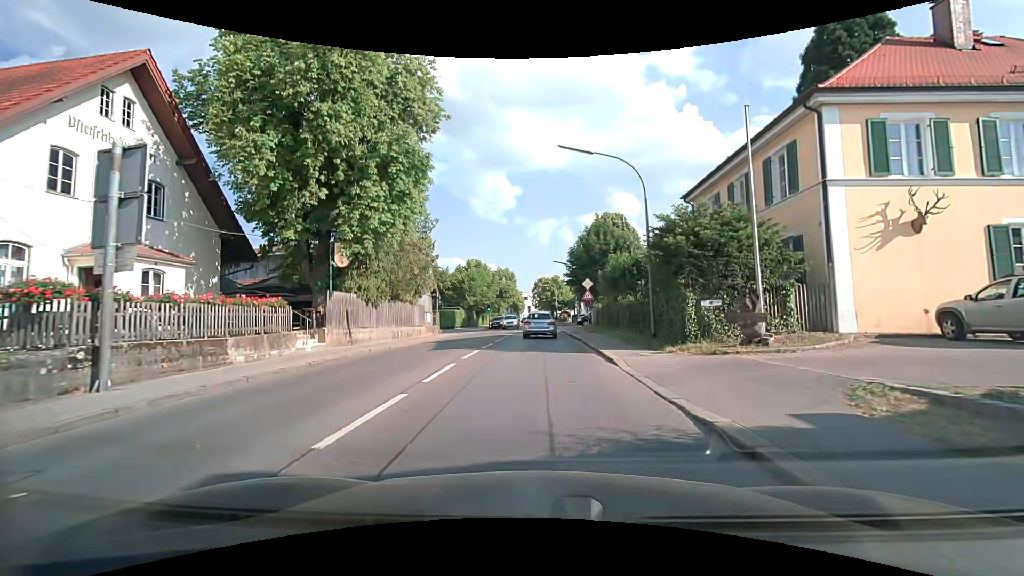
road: tertiary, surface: asphalt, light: Day
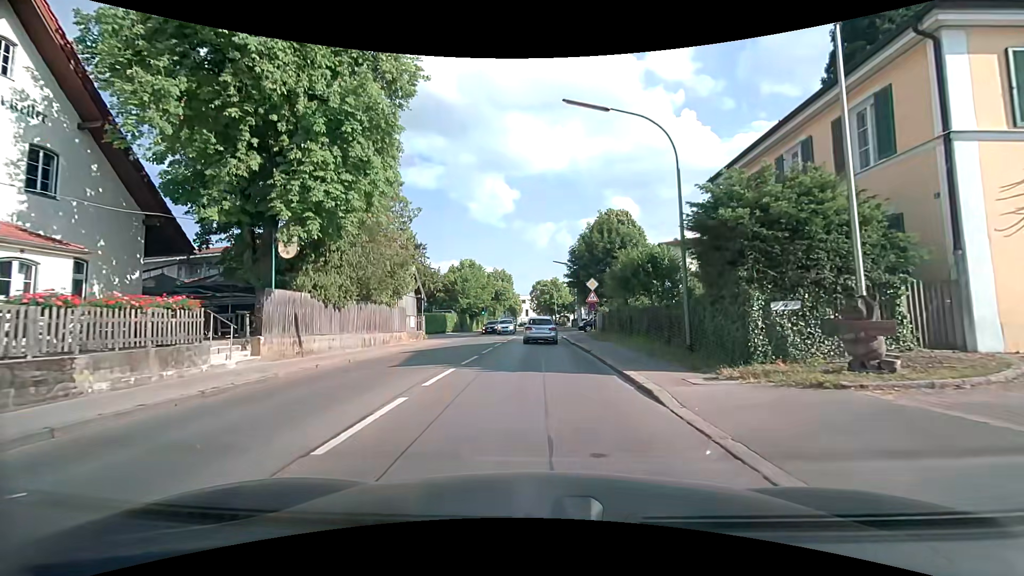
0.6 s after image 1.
(0.0, +4.6) m; +1°
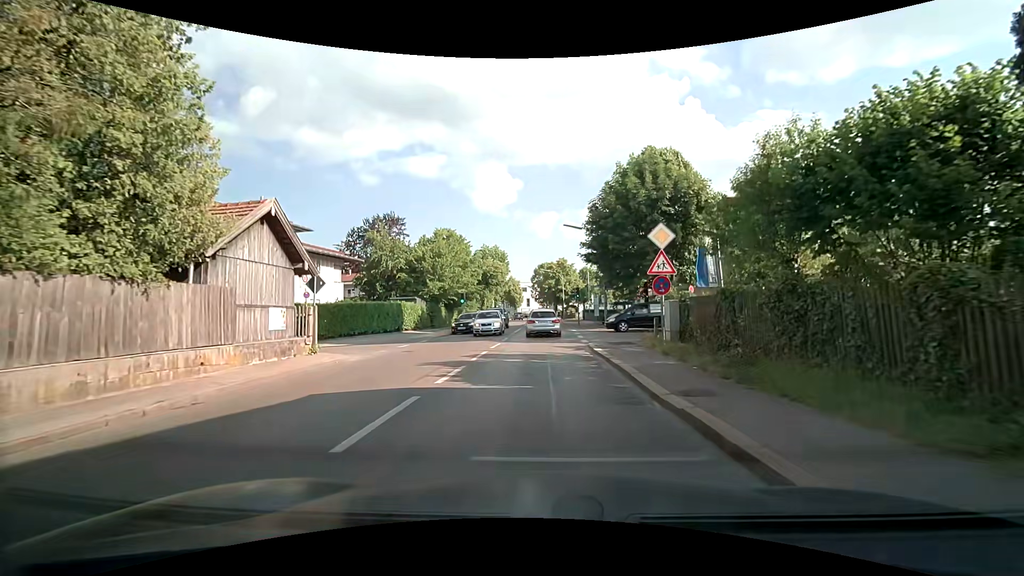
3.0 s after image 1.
(-0.1, +18.1) m; -1°
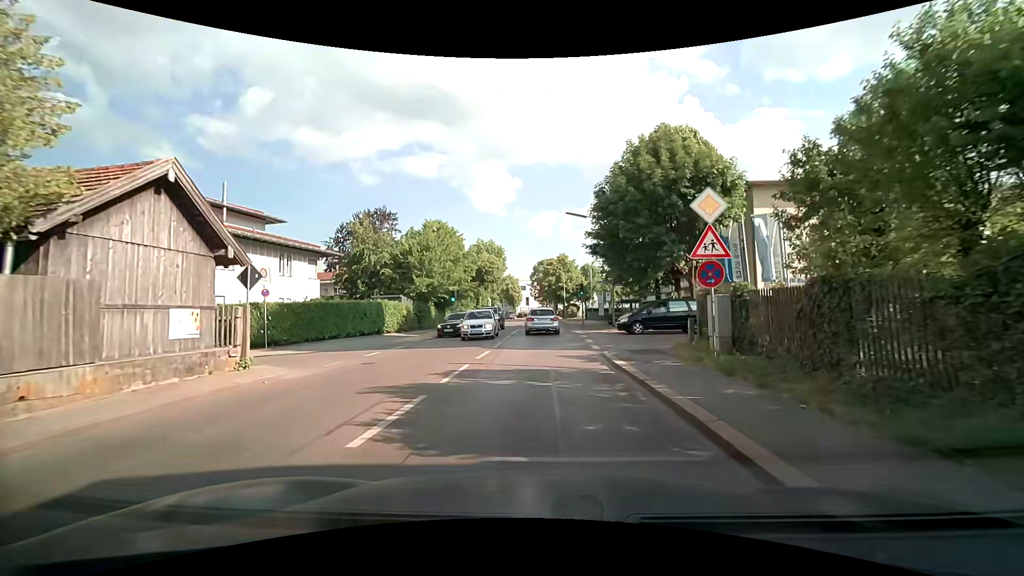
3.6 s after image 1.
(0.0, +4.3) m; 0°
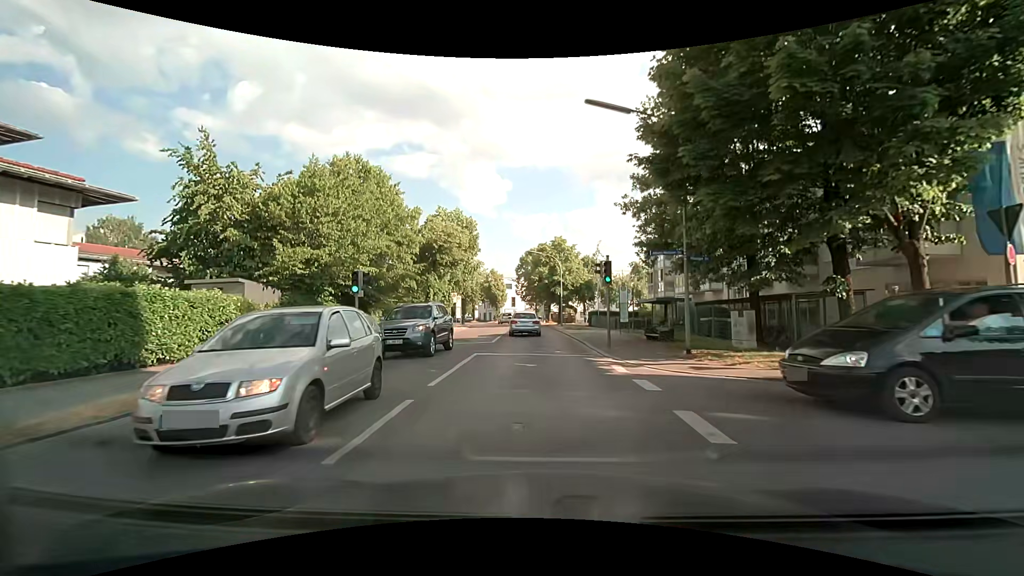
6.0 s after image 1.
(+0.1, +18.5) m; +1°
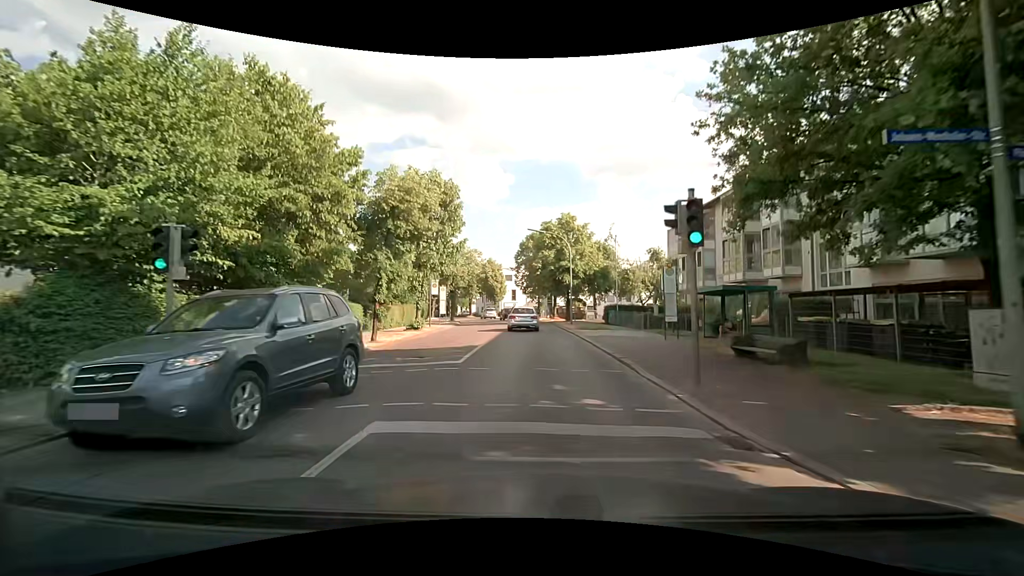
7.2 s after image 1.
(-0.1, +10.1) m; 0°
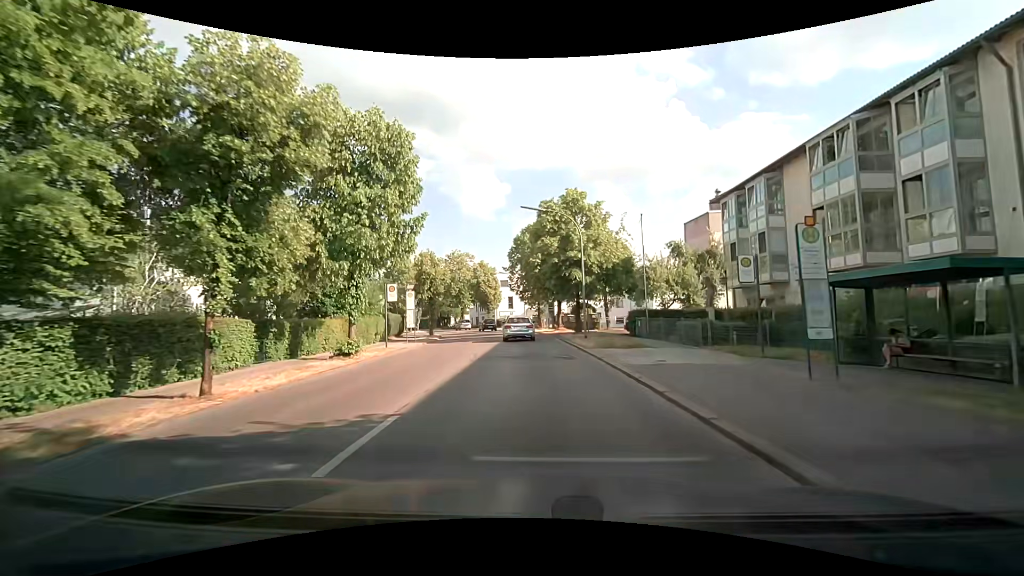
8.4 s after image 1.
(0.0, +10.8) m; 0°
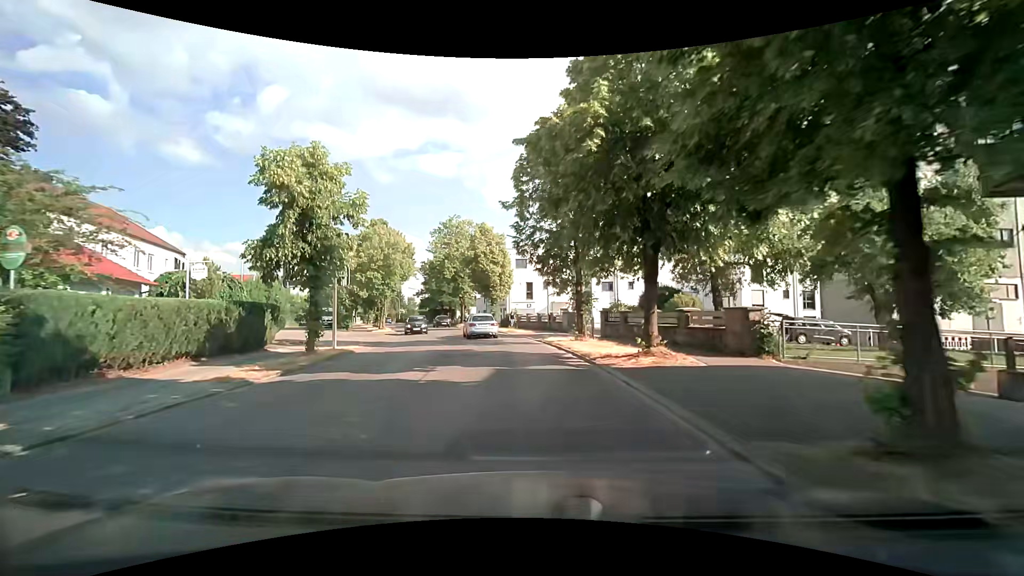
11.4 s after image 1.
(-0.5, +26.6) m; -4°
(0, +10) (-1, +20) (-3, +30) (-5, +40) (-7, +49) (-10, +59) (-13, +68) (-16, +78) (-20, +87) (-23, +97) m
